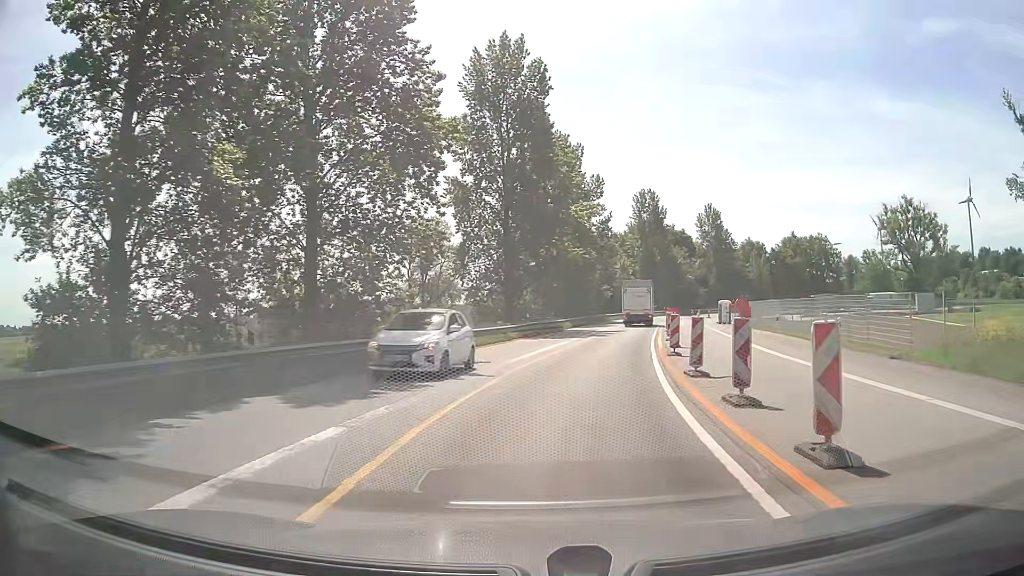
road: motorway_link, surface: asphalt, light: Day
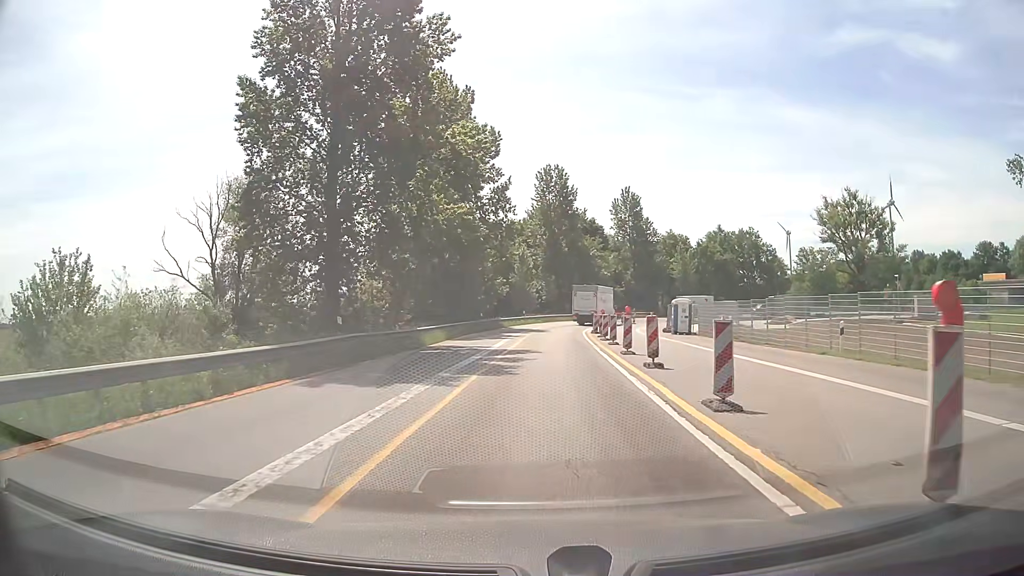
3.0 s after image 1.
(+2.2, +22.5) m; +9°
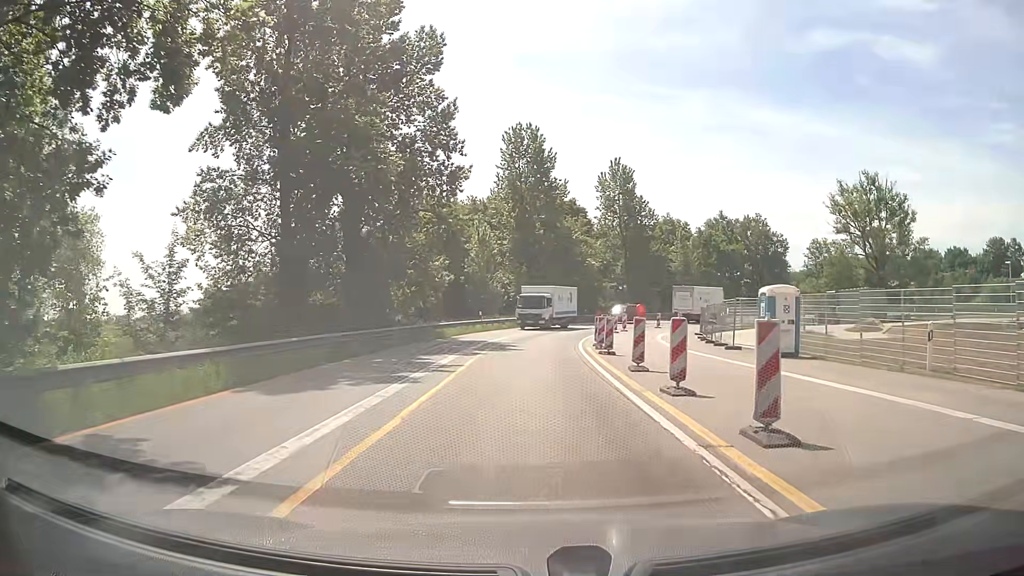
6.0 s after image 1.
(+0.7, +22.4) m; +3°
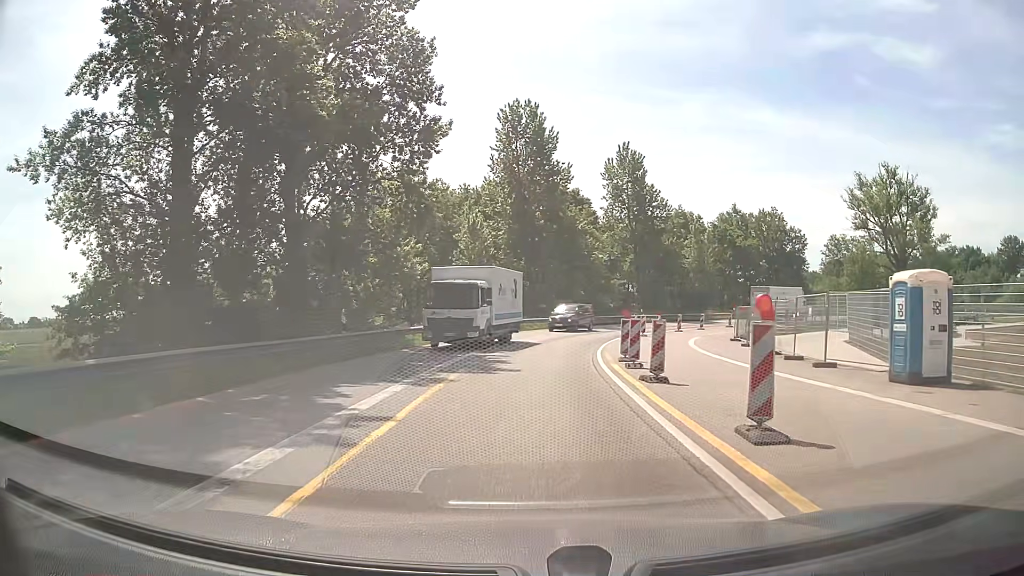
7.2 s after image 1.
(0.0, +9.0) m; 0°
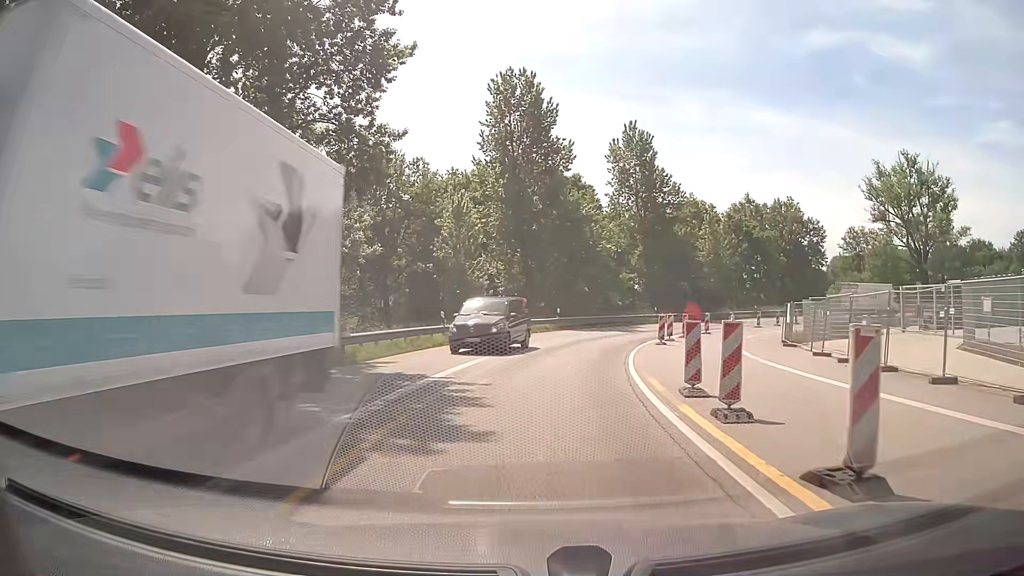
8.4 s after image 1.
(0.0, +9.0) m; 0°
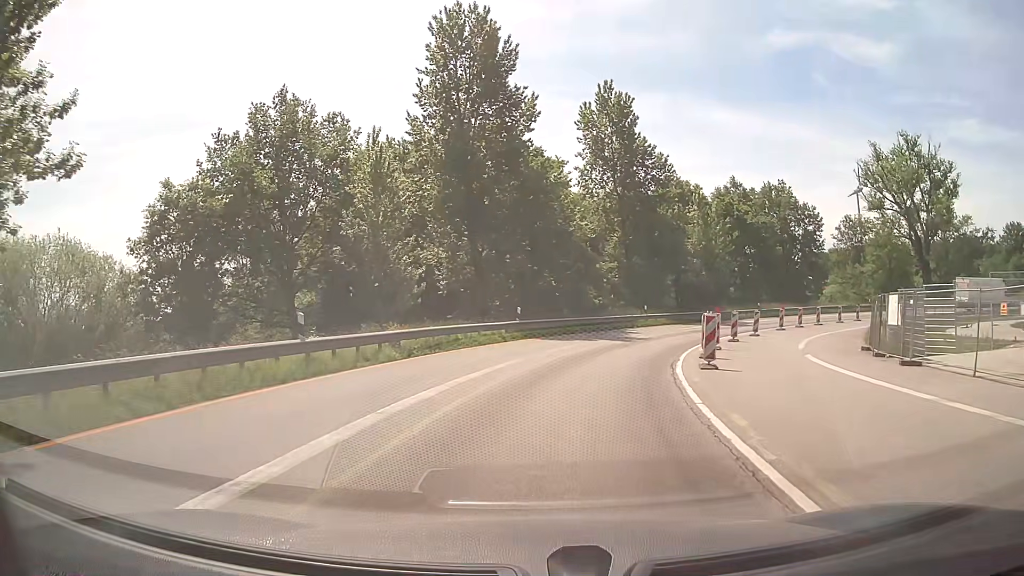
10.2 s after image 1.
(+0.3, +13.4) m; +4°
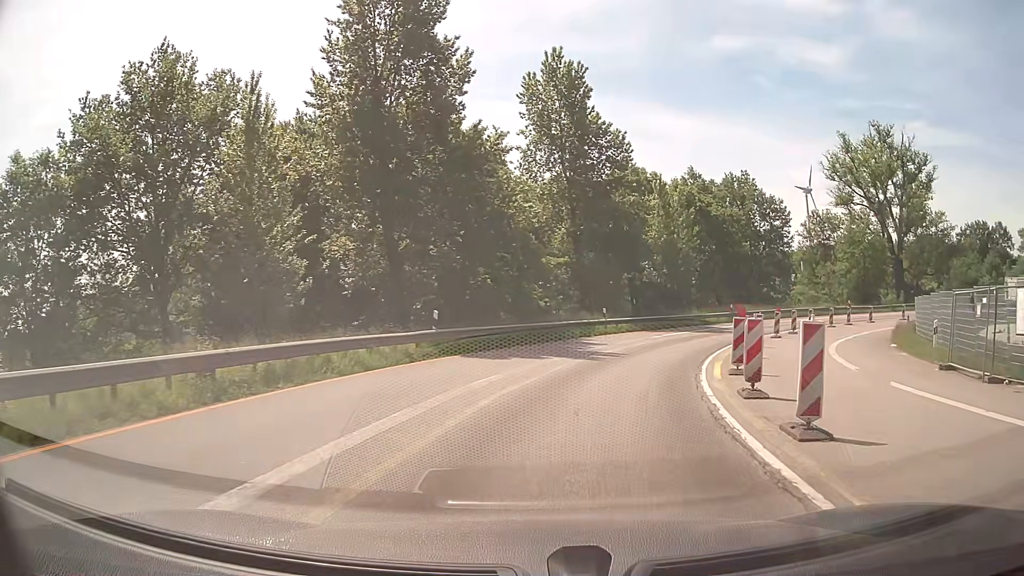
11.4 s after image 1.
(+0.2, +8.9) m; +4°
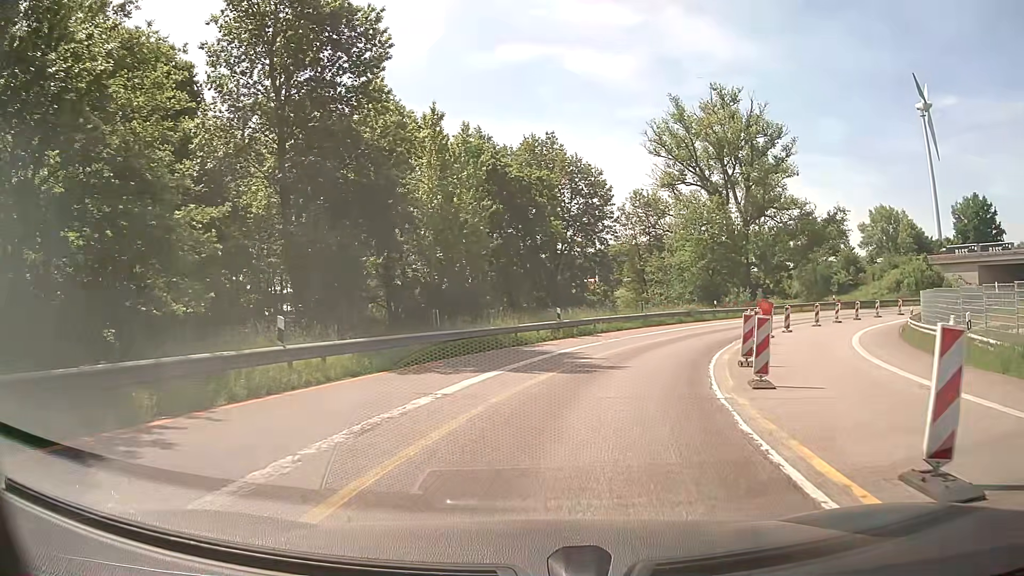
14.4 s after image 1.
(+3.8, +21.9) m; +20°
(+1, +10) (+3, +20) (+7, +29) (+12, +37) (+19, +45) (+26, +52) (+35, +57) (+44, +60) (+54, +62) (+64, +63) m
